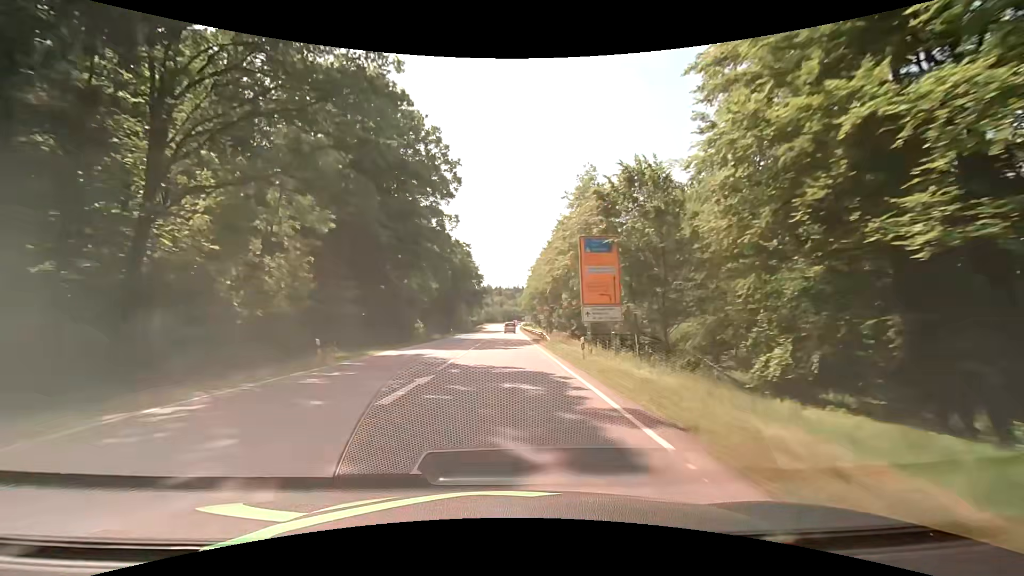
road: secondary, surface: asphalt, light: Day
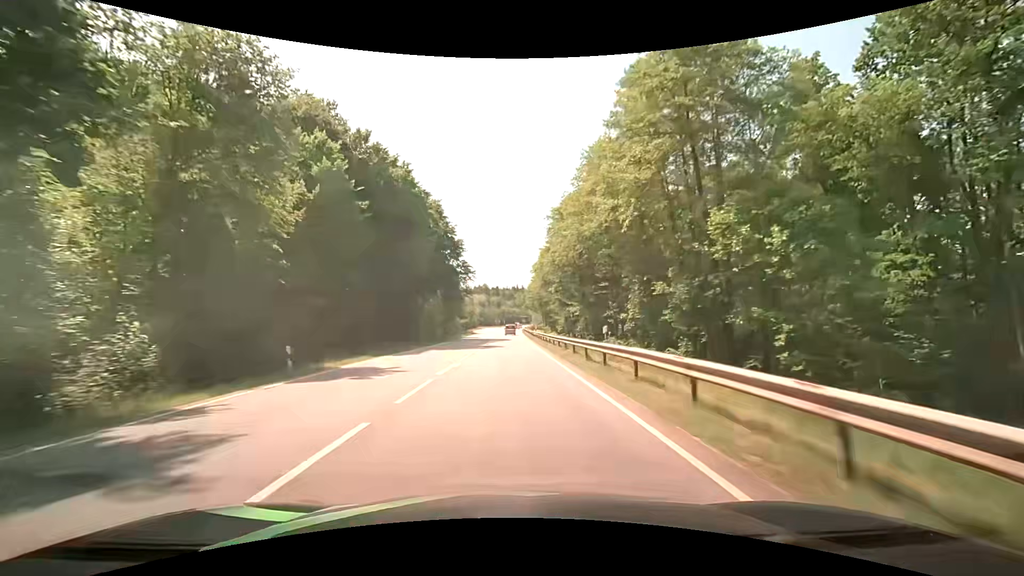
(+0.2, +47.7) m; 0°
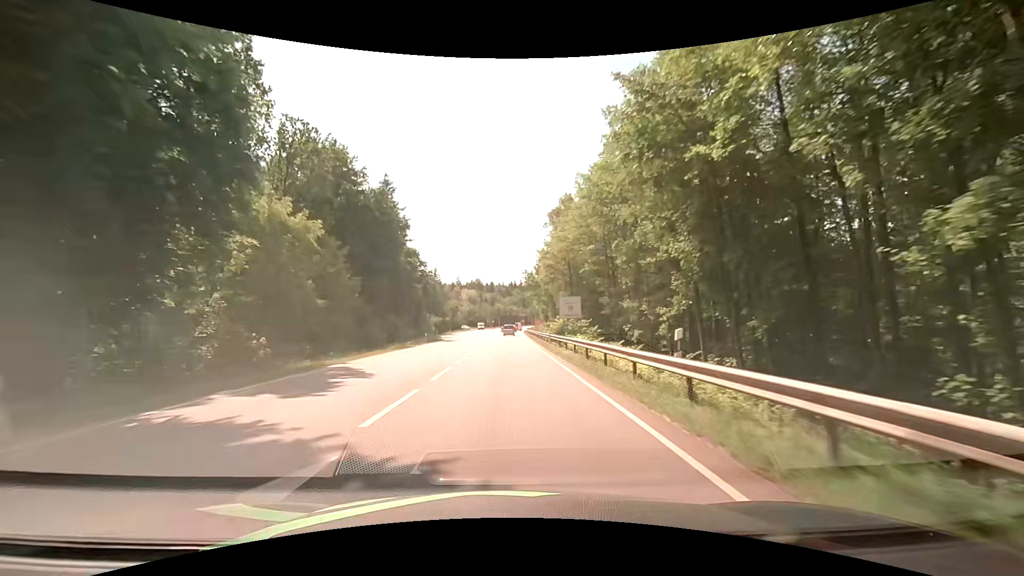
(+0.4, +55.9) m; +1°
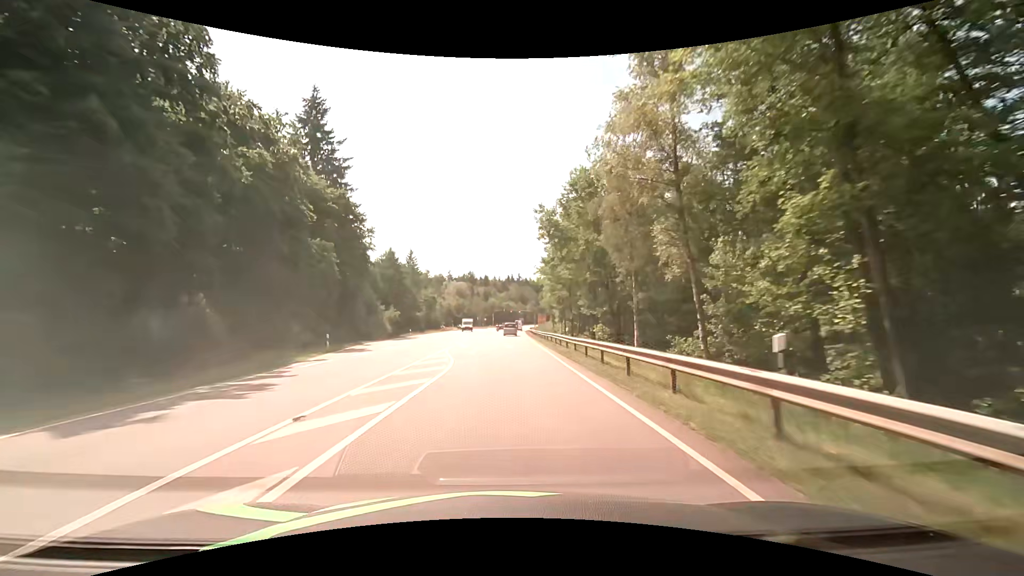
(+0.1, +42.7) m; 0°
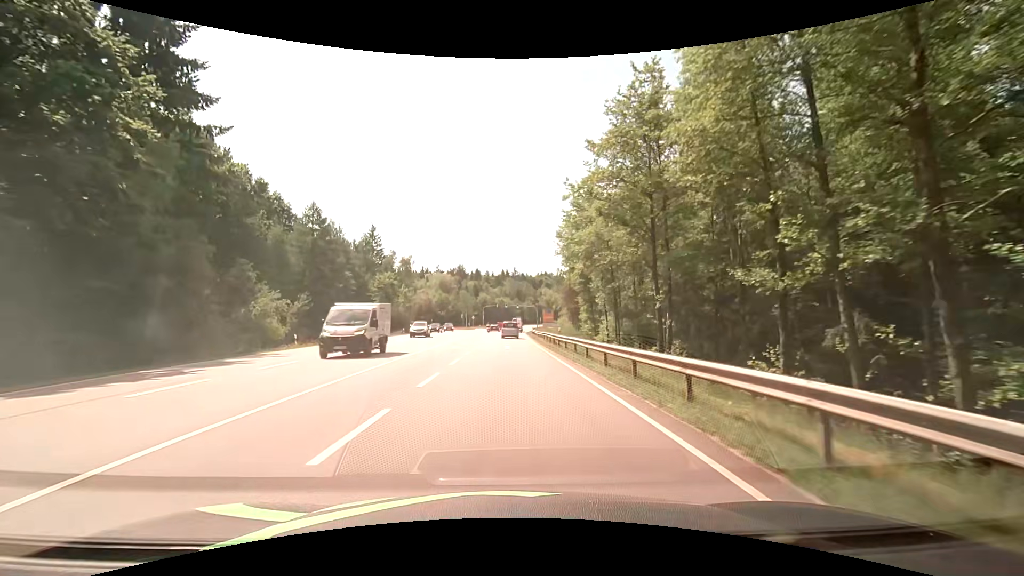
(+0.3, +36.7) m; 0°
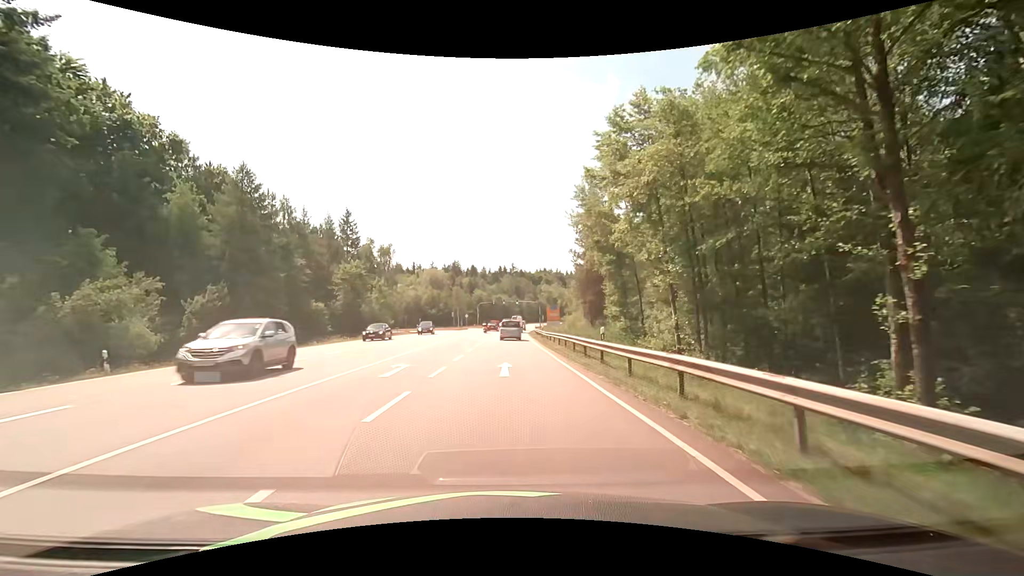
(+0.1, +15.5) m; 0°
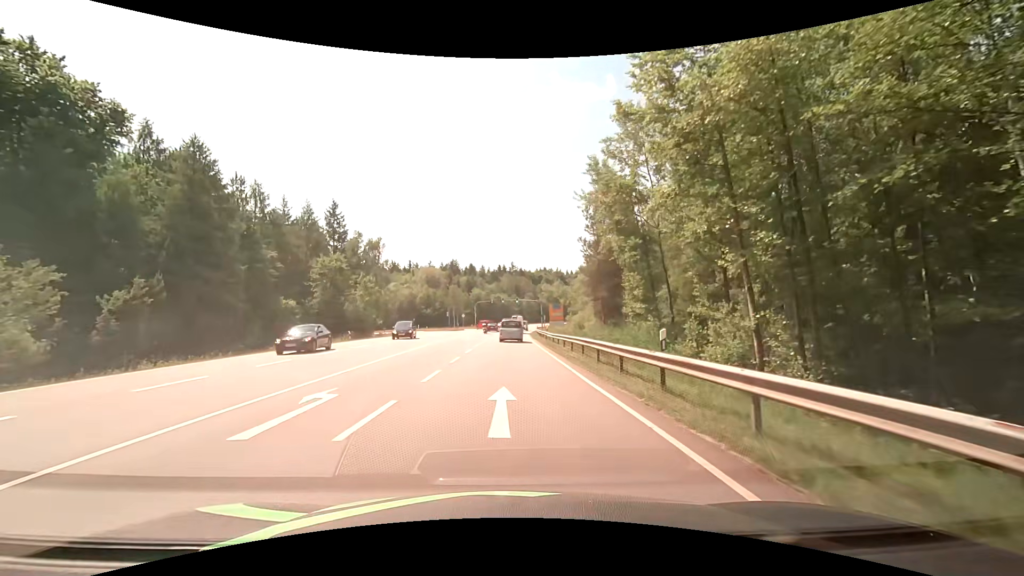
(+0.1, +6.9) m; 0°
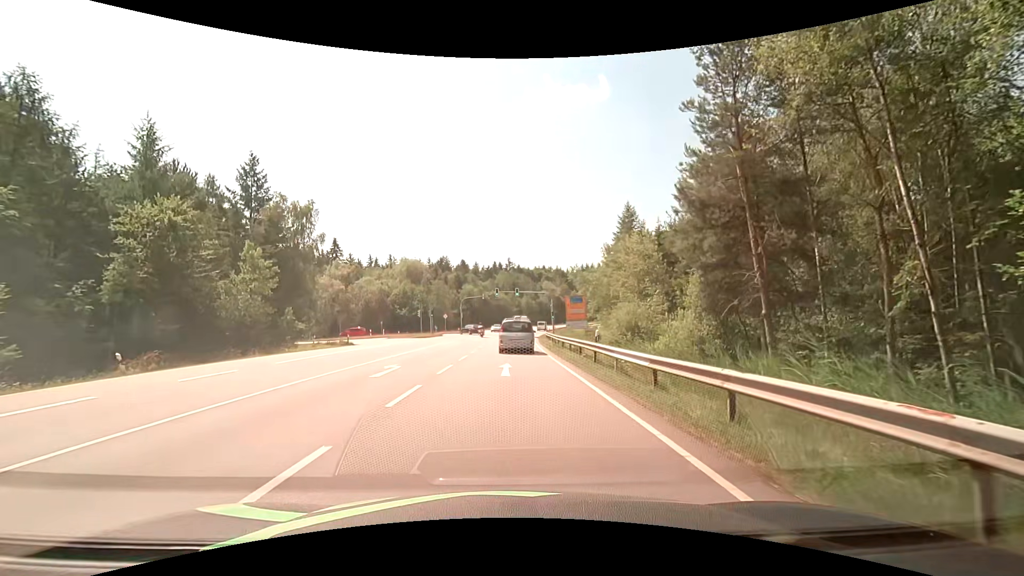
(+0.2, +26.8) m; +1°
(0, +10) (0, +20) (0, +30) (+1, +40) (+1, +50) (+1, +60) (+2, +70) (+3, +80) (+4, +90) (+6, +100) m
